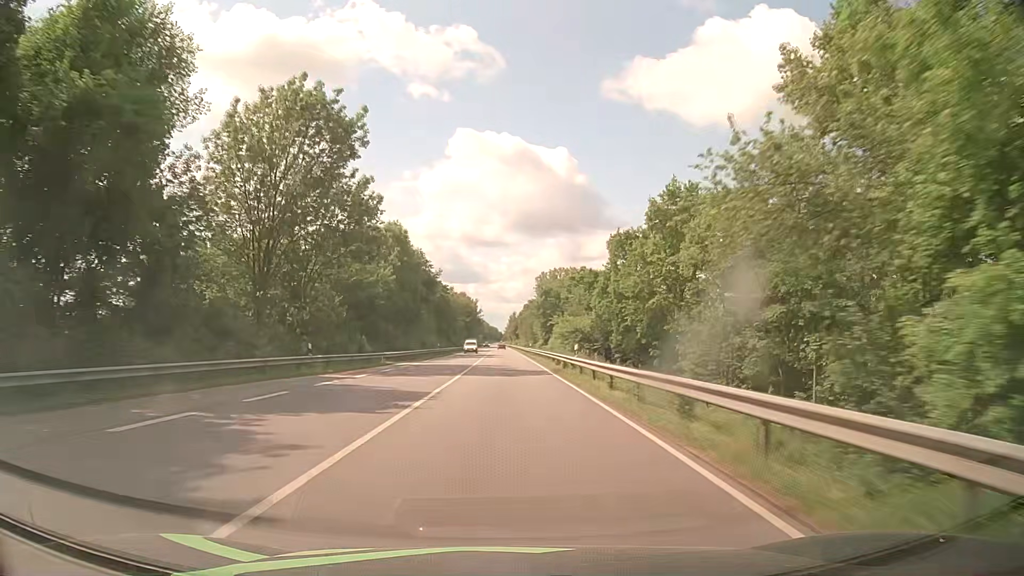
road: primary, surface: asphalt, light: Day
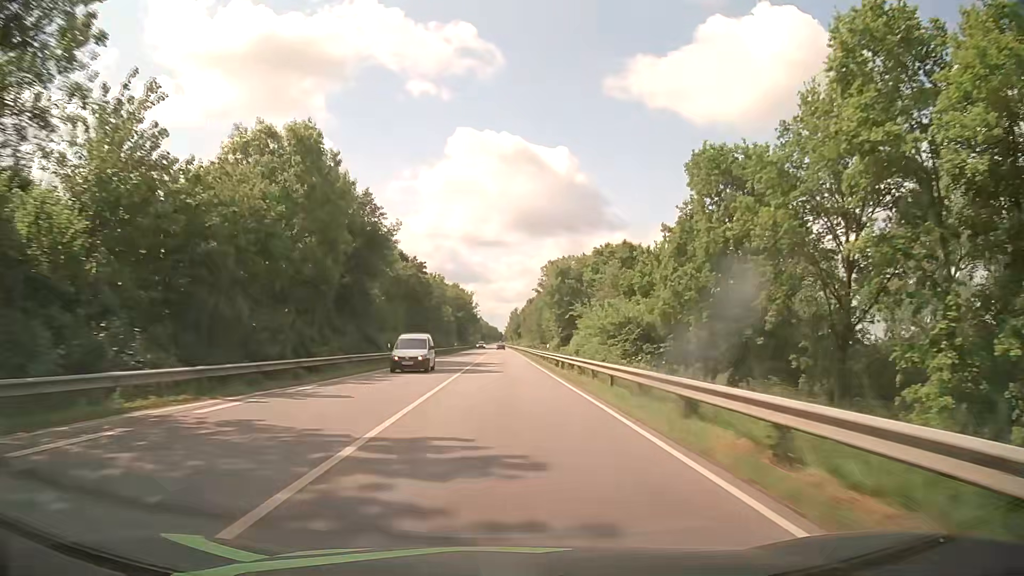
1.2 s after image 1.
(0.0, +32.6) m; 0°
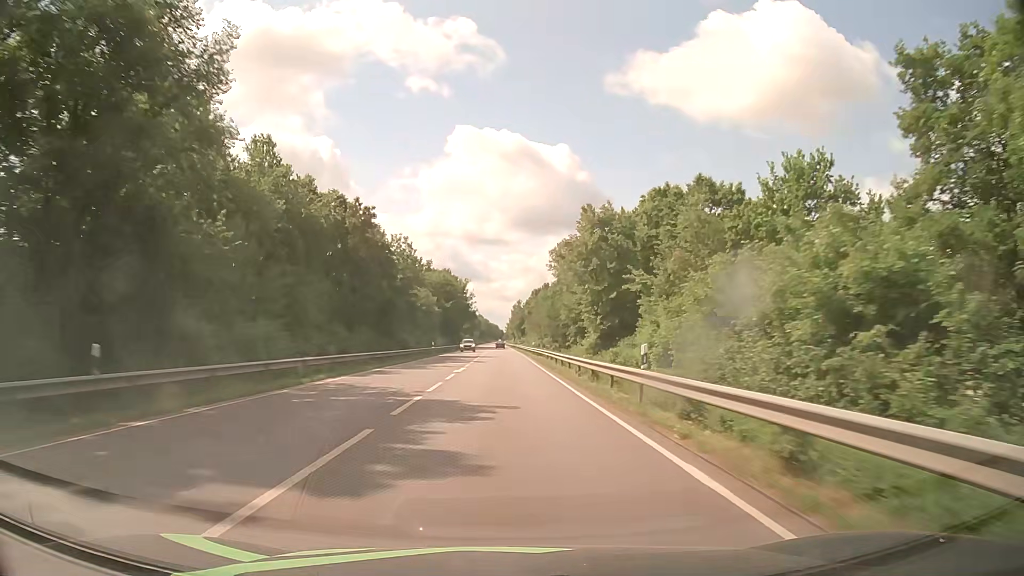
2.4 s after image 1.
(+0.1, +32.5) m; 0°
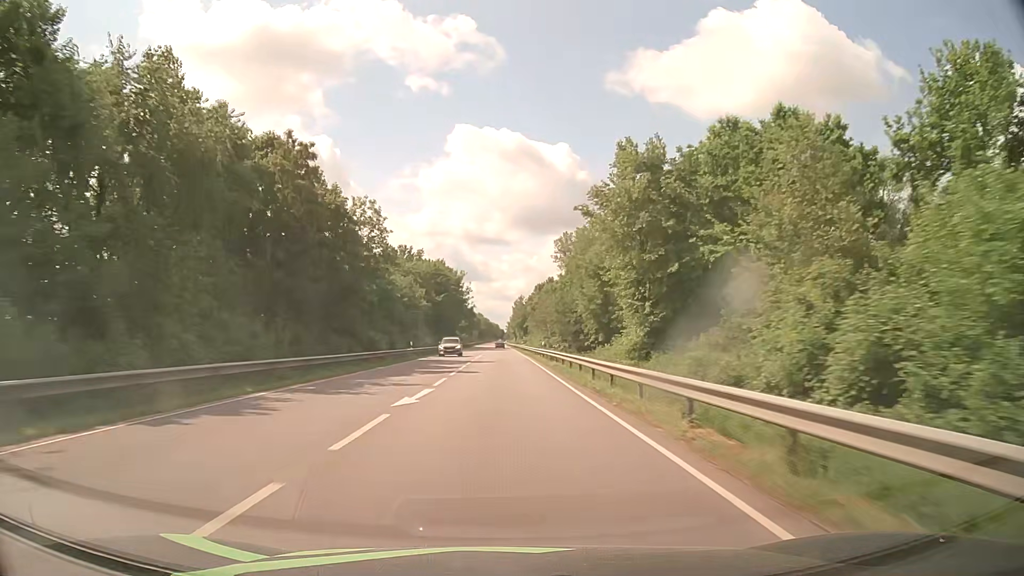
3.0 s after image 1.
(-0.1, +16.3) m; -1°
(0, +10) (0, +20) (0, +30) (0, +40) (0, +50) (0, +60) (0, +70) (0, +80) (0, +90) (0, +100) m
